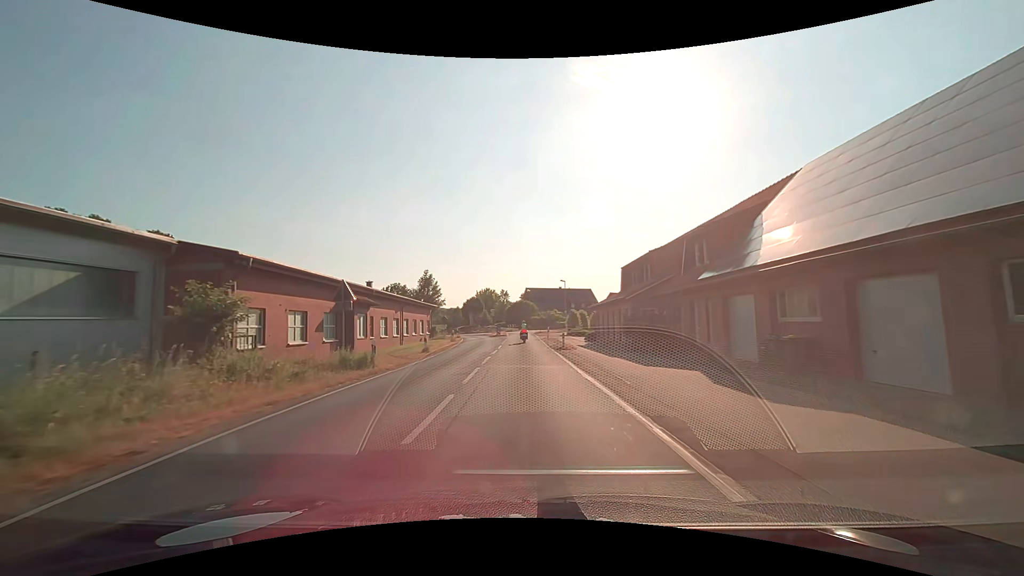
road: secondary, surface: asphalt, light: Day
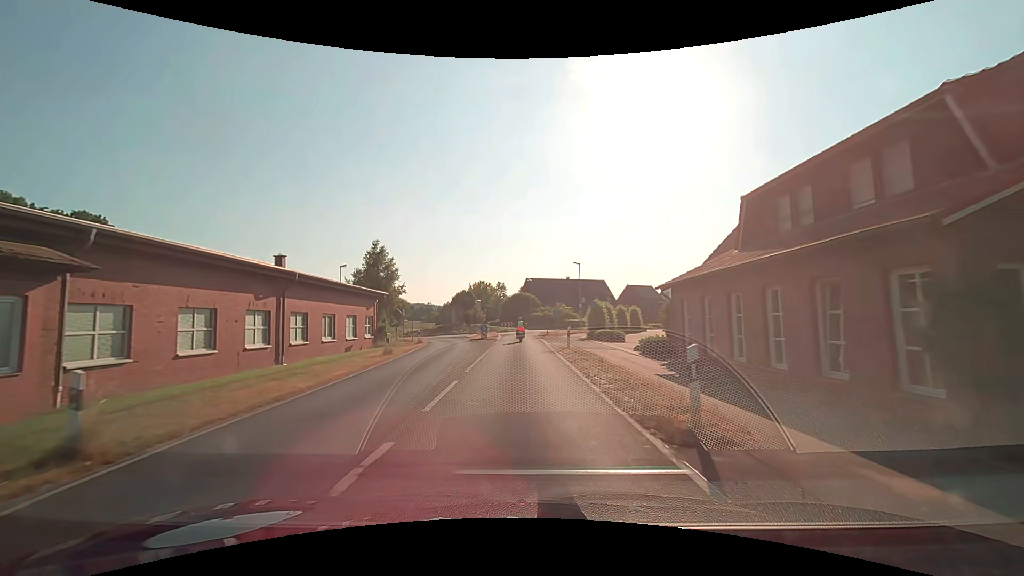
(+0.1, +21.7) m; 0°
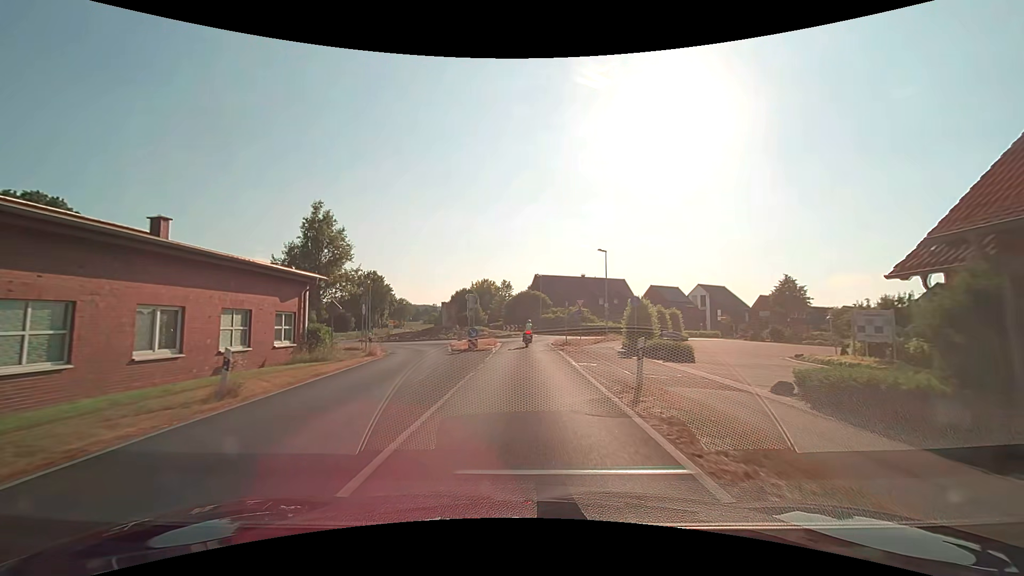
(-0.1, +13.5) m; -1°
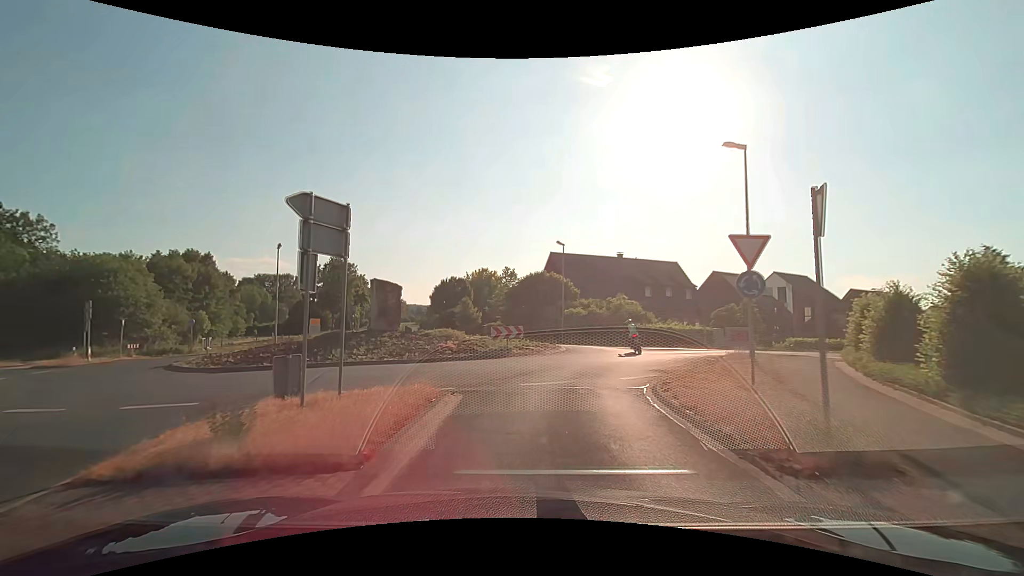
(-0.2, +27.1) m; -1°
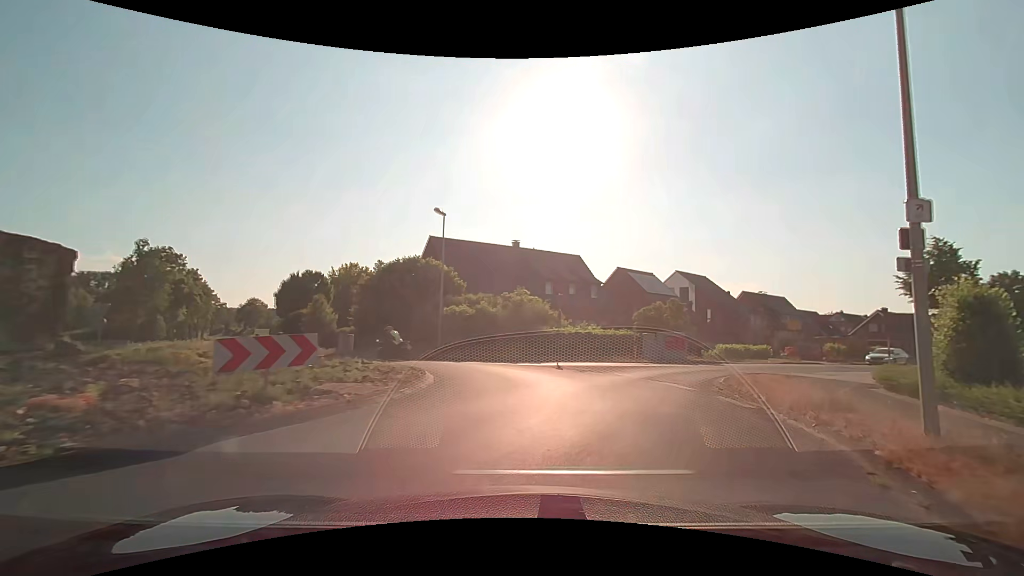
(+0.9, +12.7) m; +12°
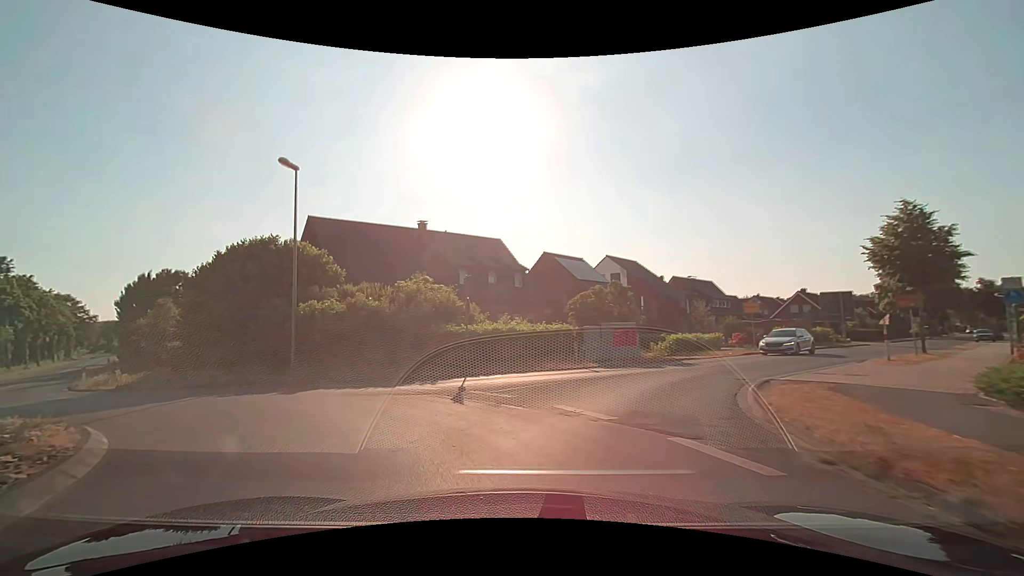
(+1.0, +8.2) m; +10°
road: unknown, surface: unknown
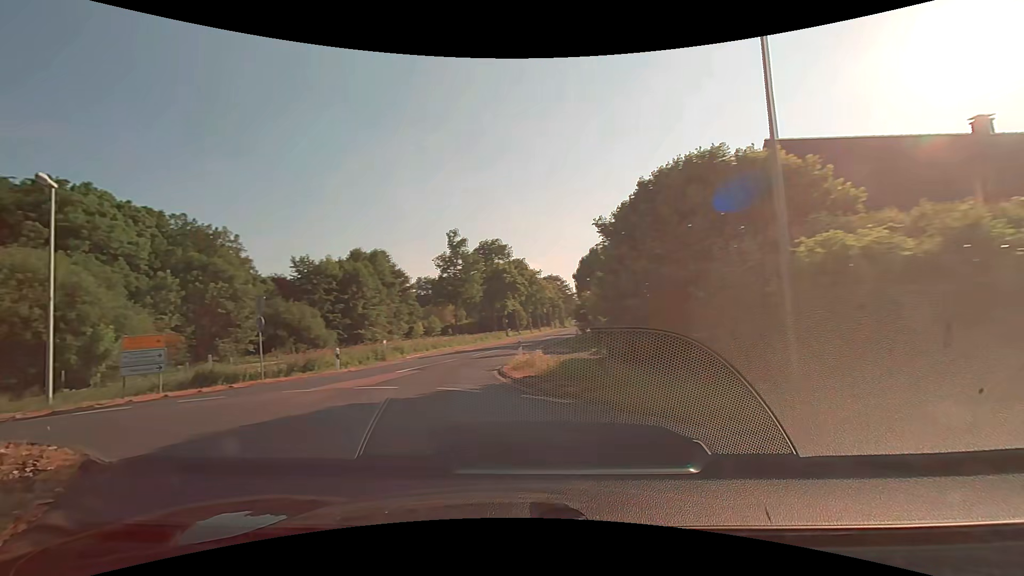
(-4.0, +10.5) m; -48°
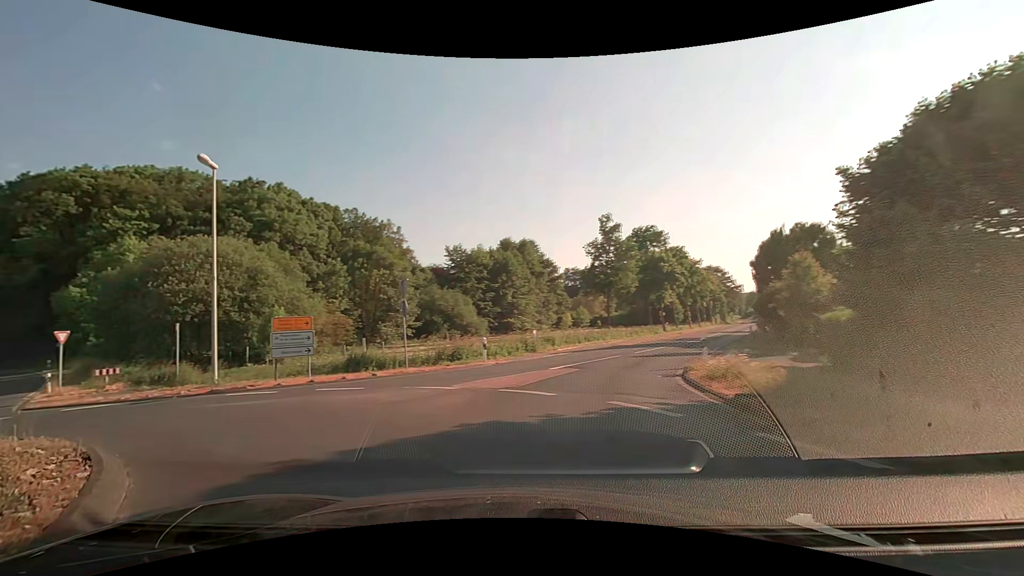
(-0.5, +3.6) m; -16°
